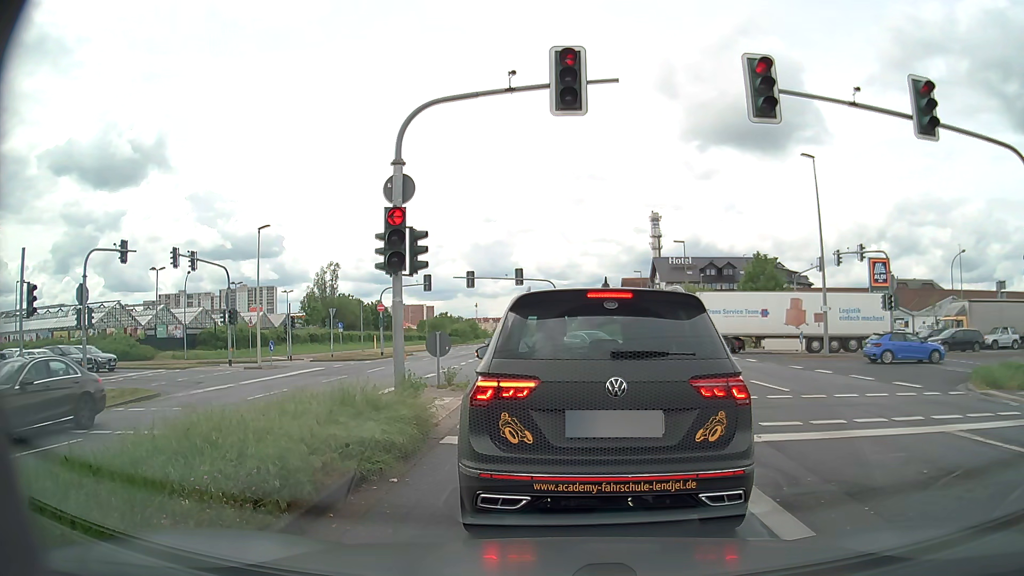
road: primary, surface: asphalt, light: Day
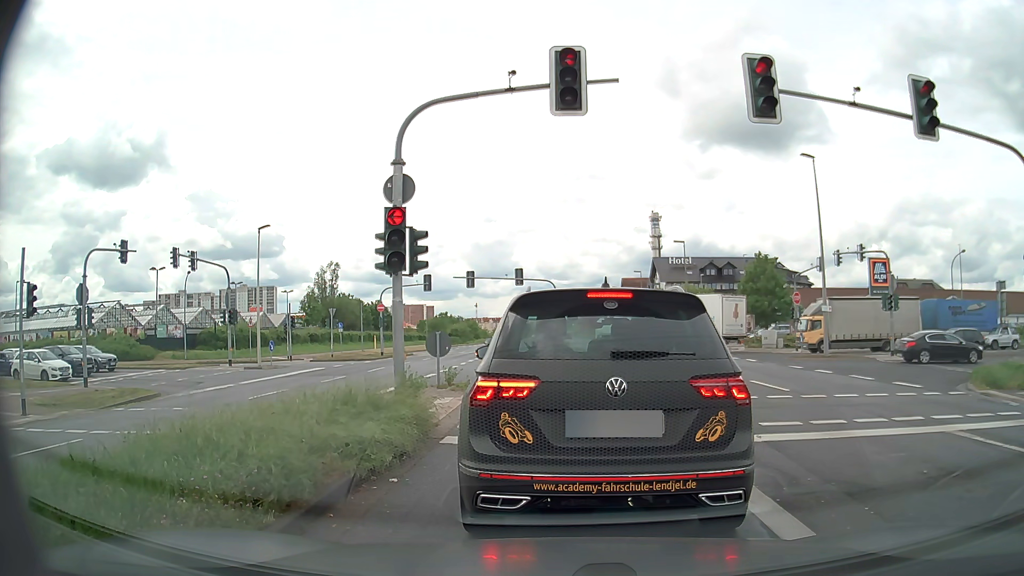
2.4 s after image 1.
(0.0, 0.0) m; 0°
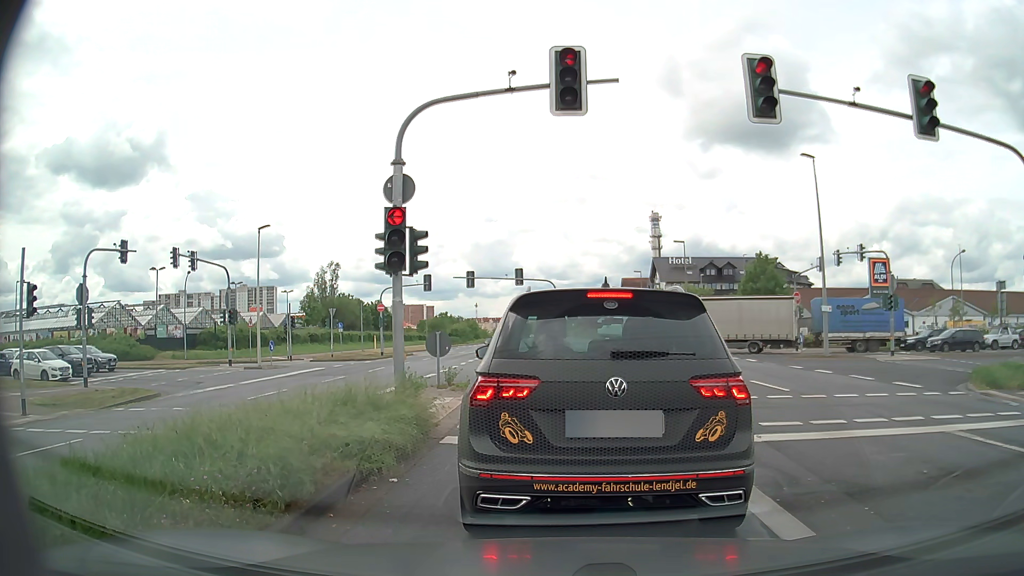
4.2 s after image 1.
(0.0, 0.0) m; 0°
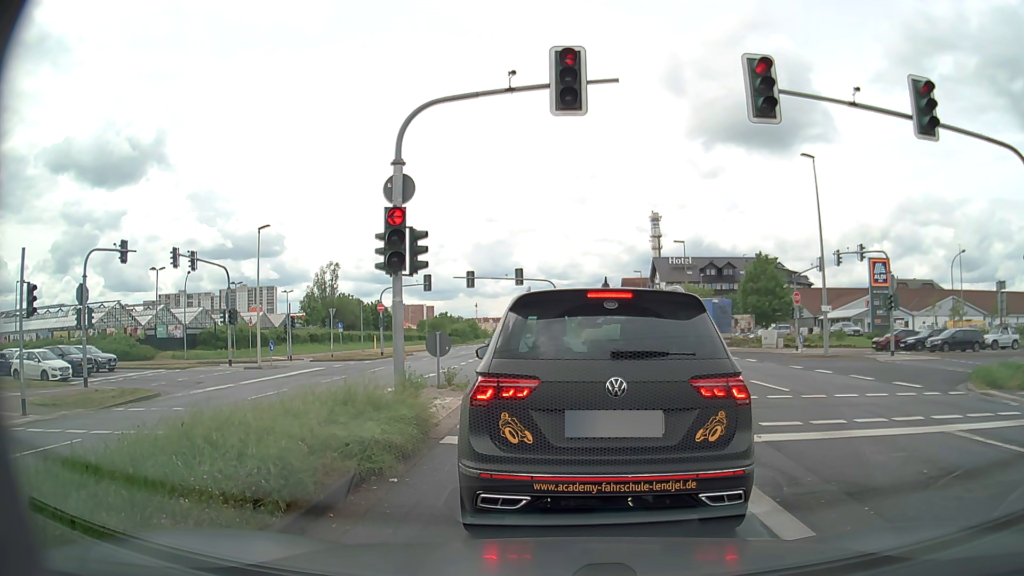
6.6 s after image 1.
(0.0, 0.0) m; 0°
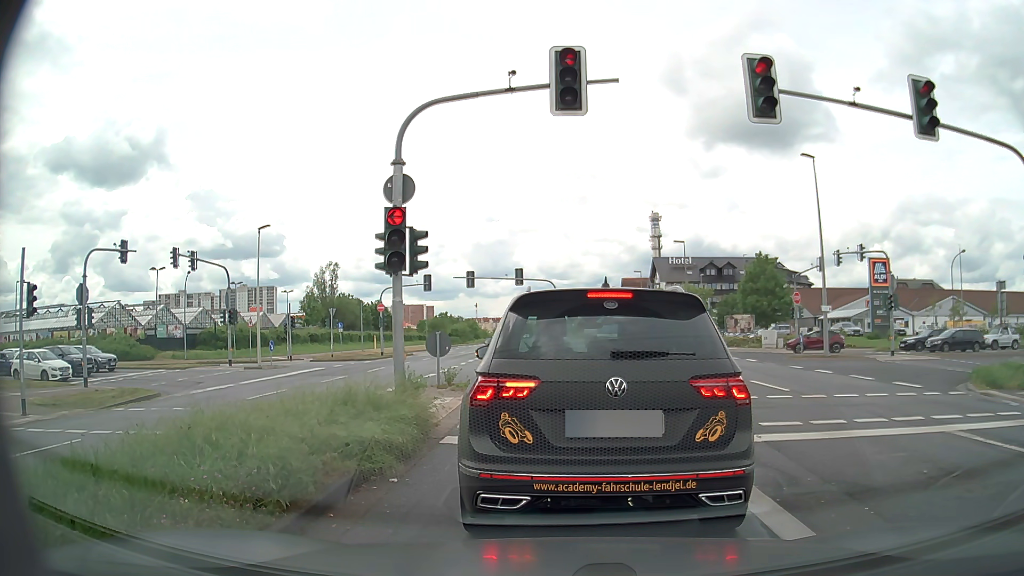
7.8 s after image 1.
(0.0, 0.0) m; 0°
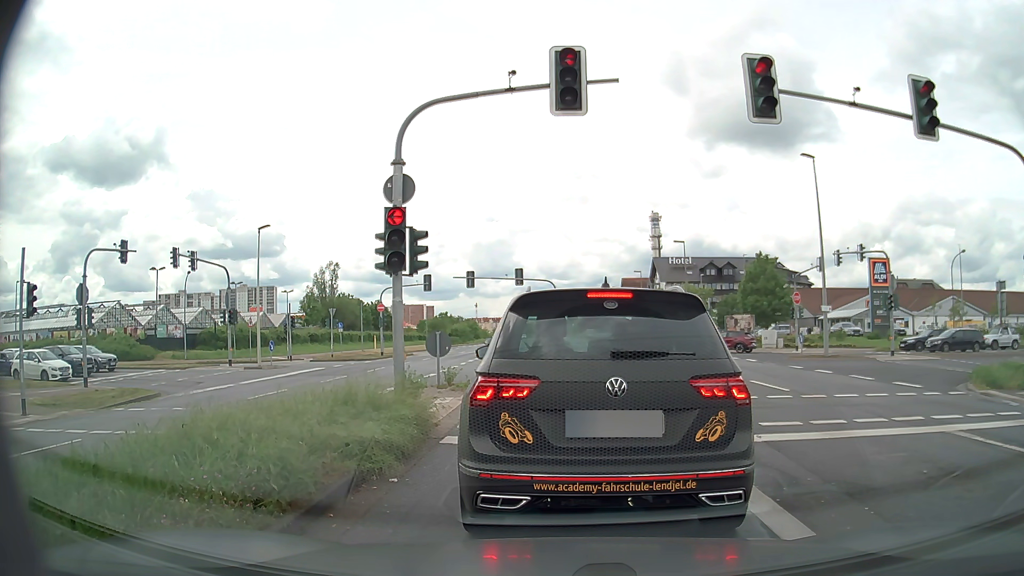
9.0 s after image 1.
(0.0, 0.0) m; 0°
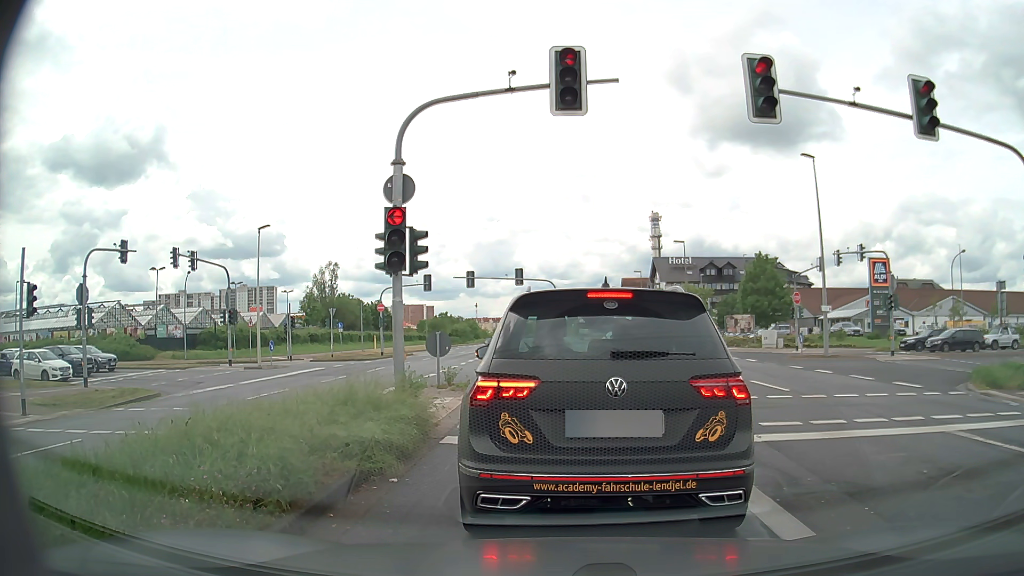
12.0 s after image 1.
(0.0, 0.0) m; 0°
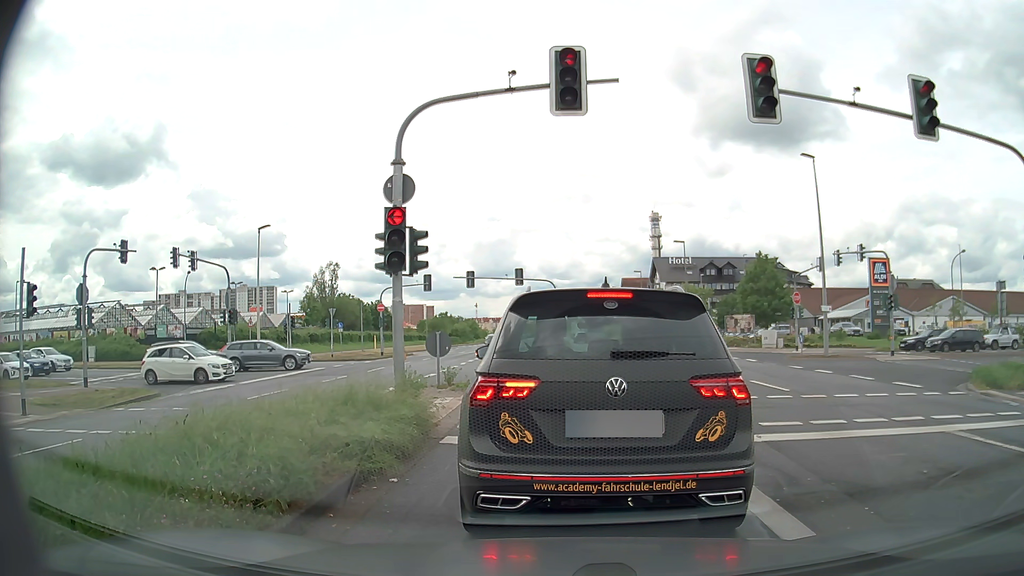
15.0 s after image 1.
(0.0, 0.0) m; 0°
(0, +10) (0, +20) (-3, +30) (-8, +38) (-17, +42) (-27, +42) (-37, +42) (-47, +41) (-57, +40) (-67, +39) m
